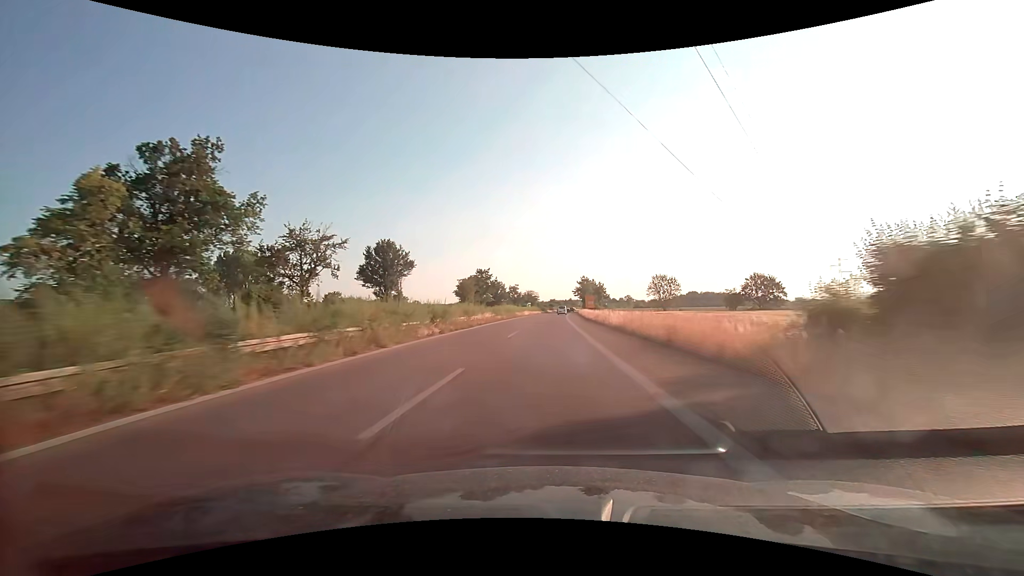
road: trunk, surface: asphalt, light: Day
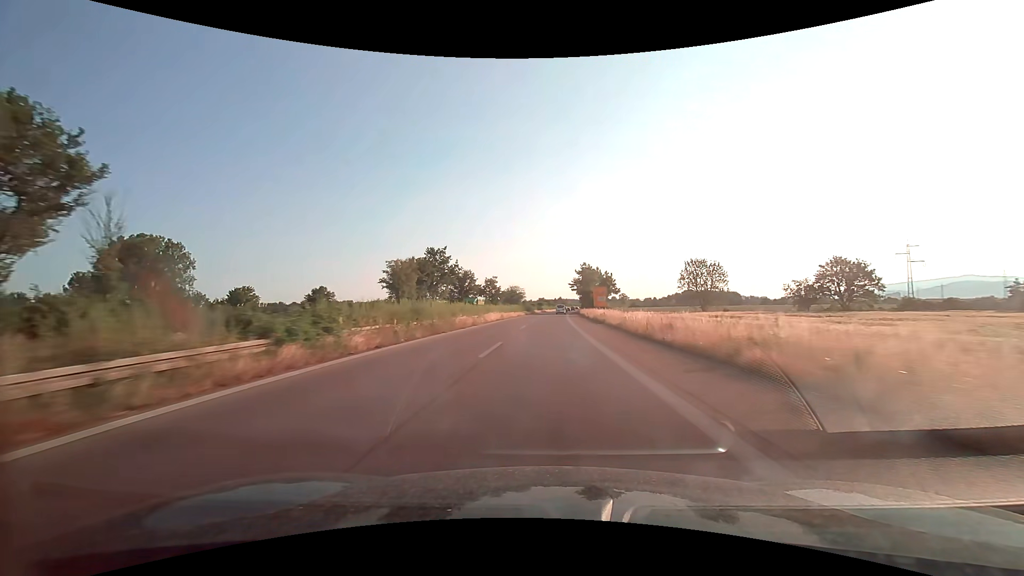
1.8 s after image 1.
(+0.6, +45.9) m; +1°
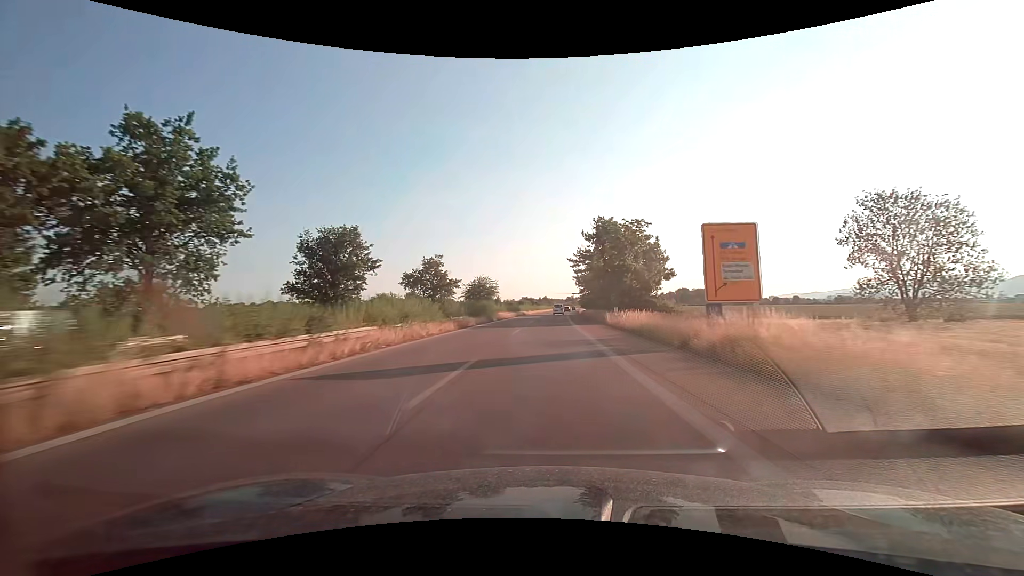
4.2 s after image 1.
(+1.0, +61.2) m; +2°
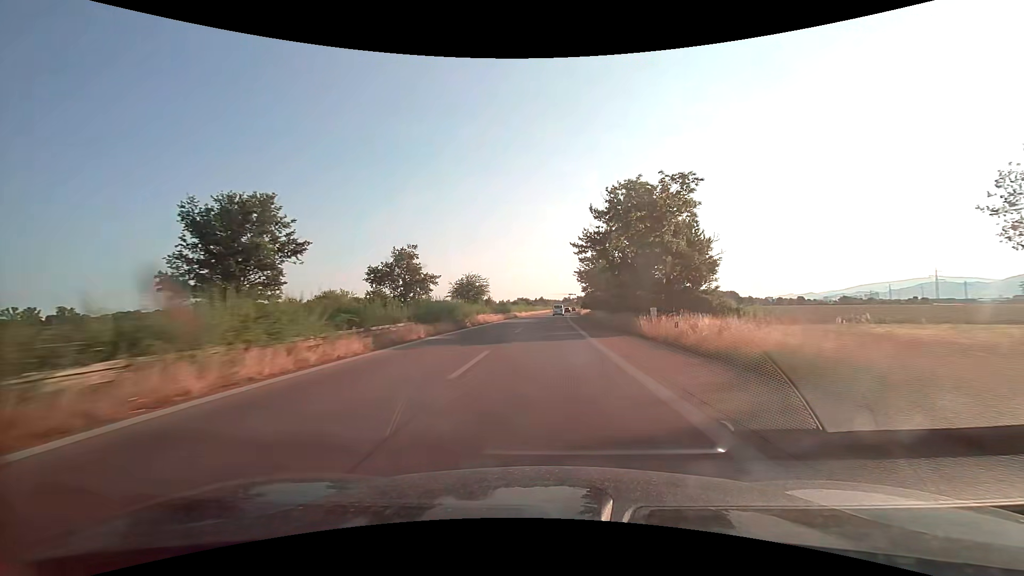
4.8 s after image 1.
(+0.1, +15.3) m; 0°
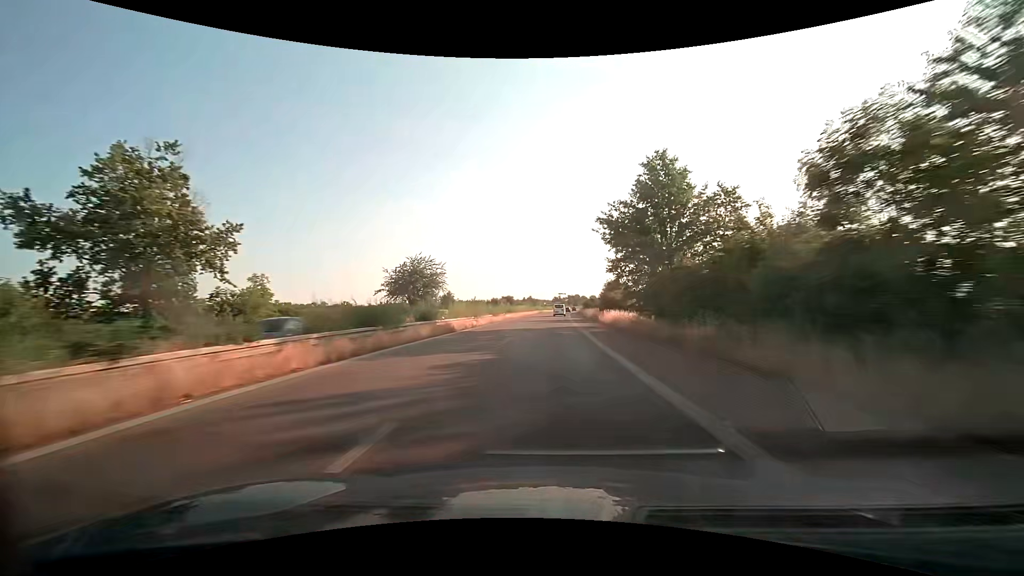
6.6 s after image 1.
(+0.5, +45.8) m; +1°
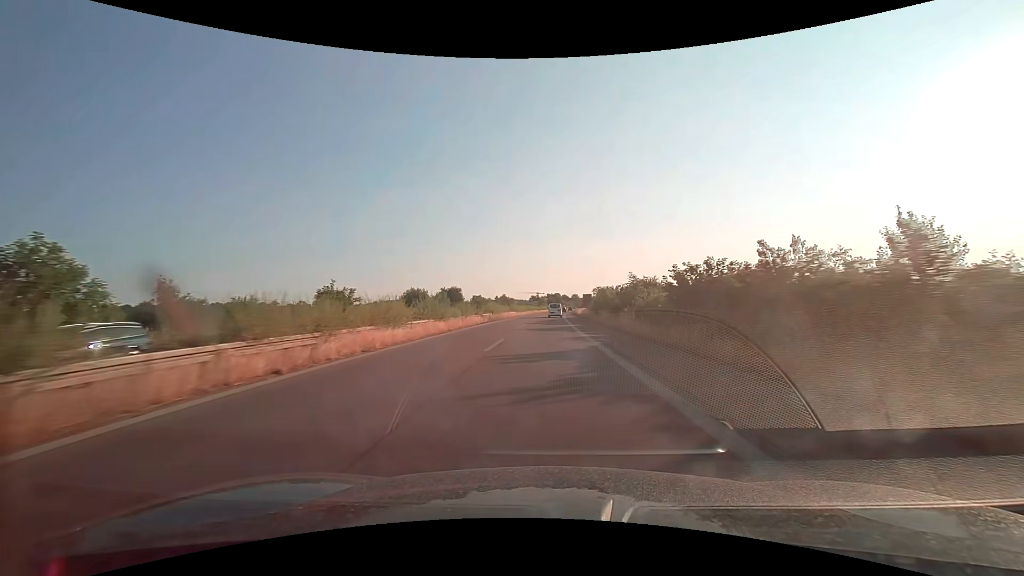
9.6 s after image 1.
(+1.5, +75.0) m; +2°
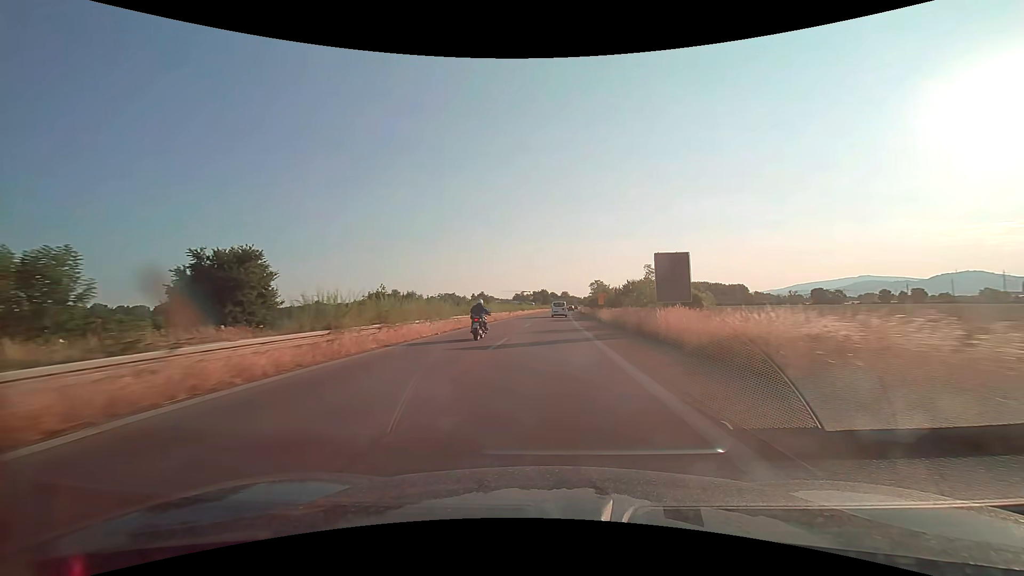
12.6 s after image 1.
(+1.1, +72.3) m; +2°
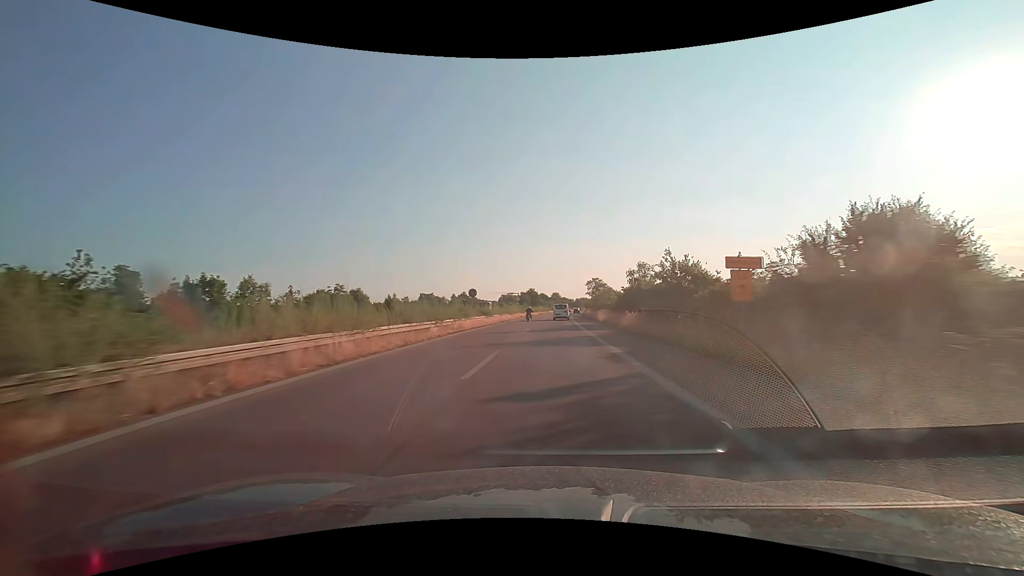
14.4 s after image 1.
(+0.4, +42.3) m; +1°
(0, +10) (0, +20) (0, +30) (0, +40) (+1, +50) (+1, +60) (+1, +70) (+2, +80) (+2, +90) (+3, +100) m
